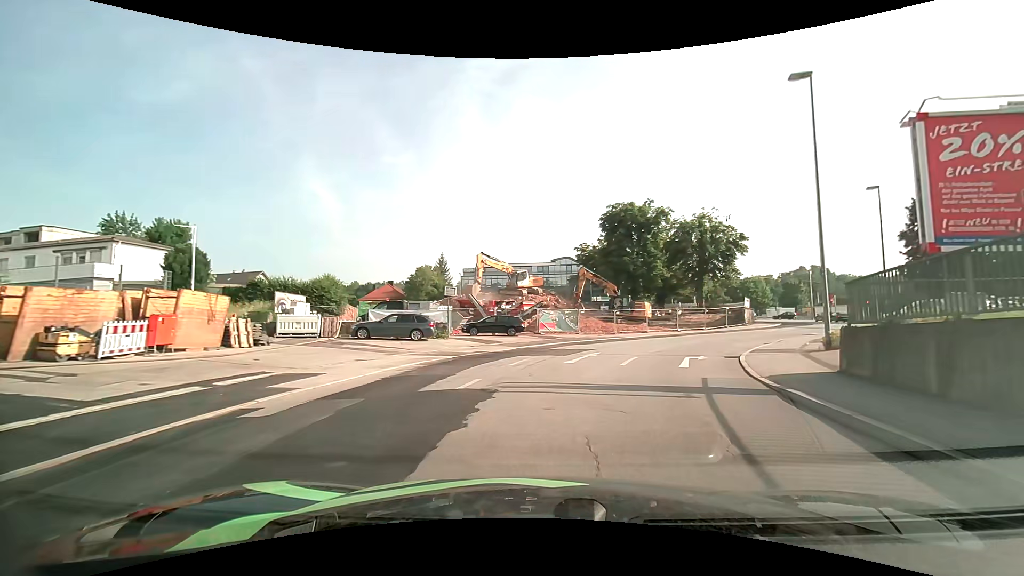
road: tertiary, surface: asphalt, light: Day
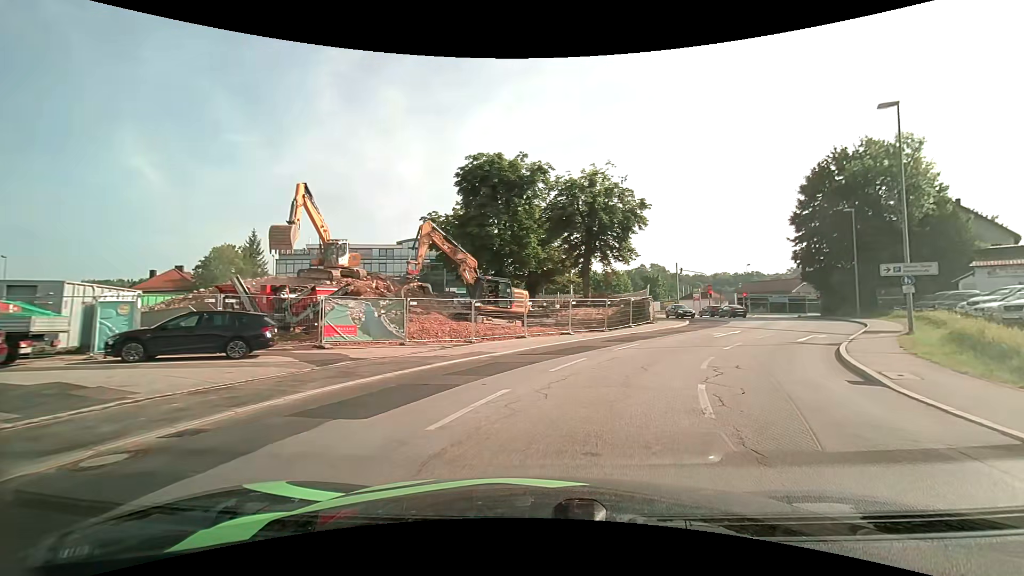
(+2.3, +19.0) m; +16°
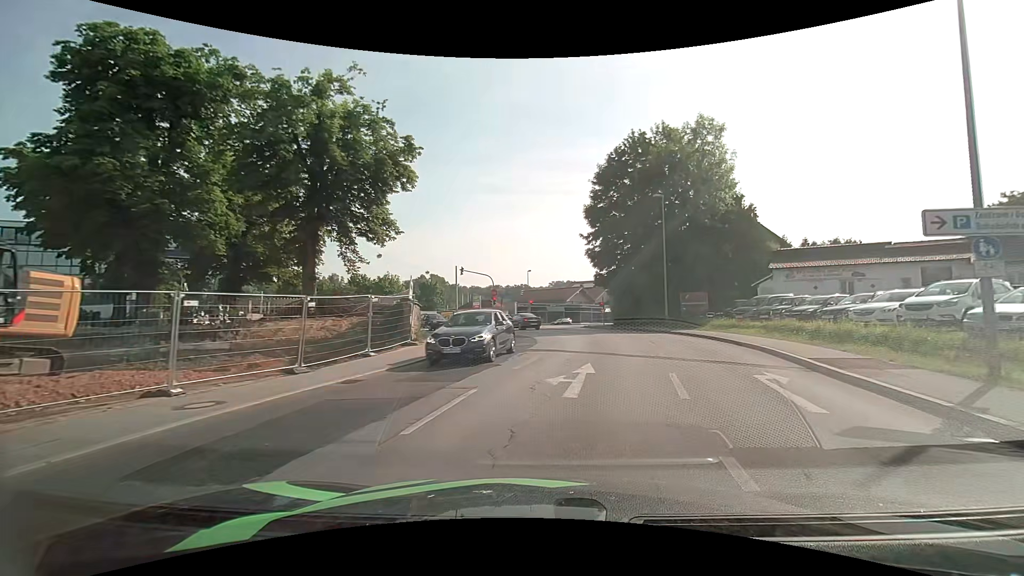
(+3.8, +16.9) m; +25°
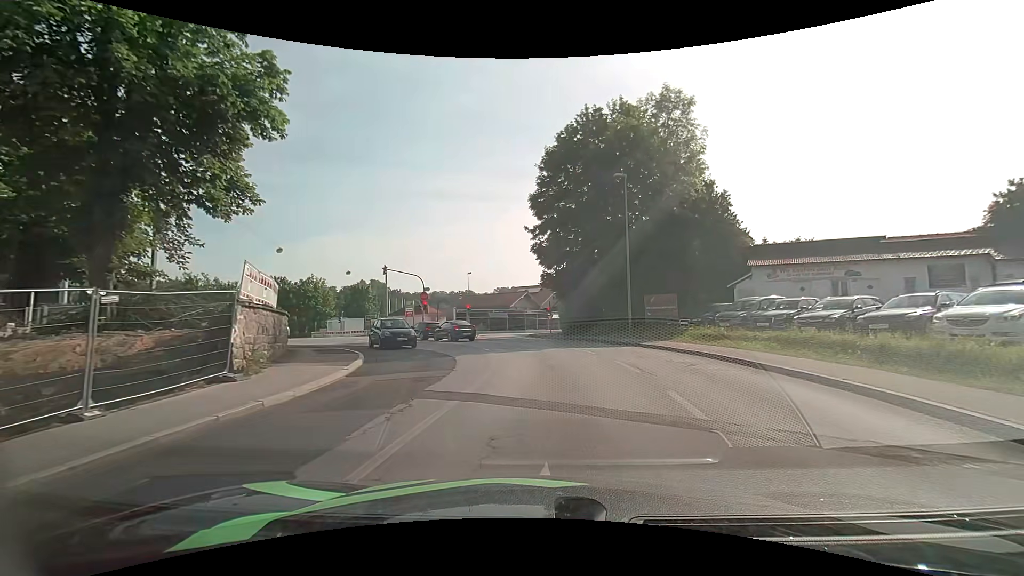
(+0.6, +7.9) m; +7°
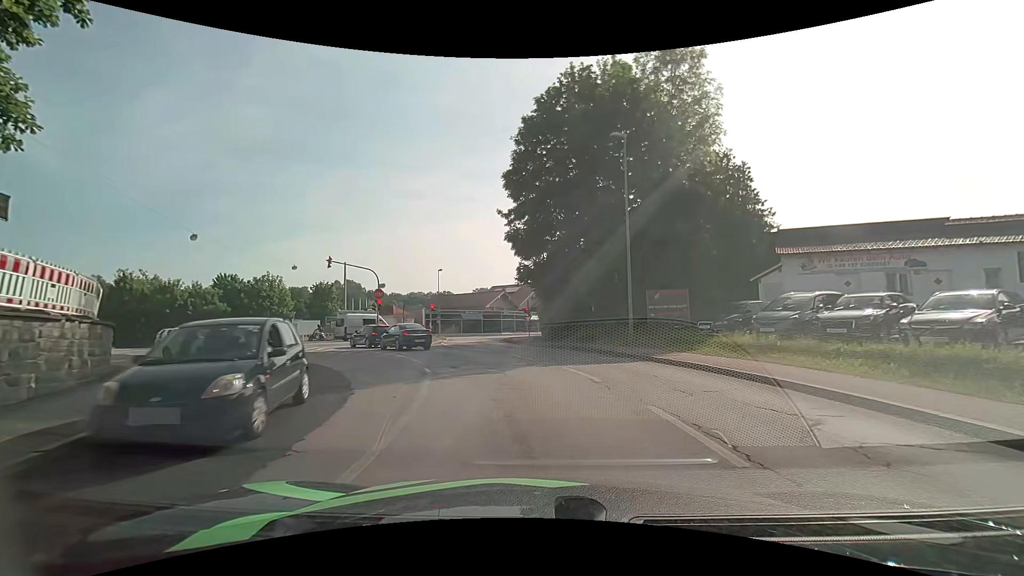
(+0.2, +7.2) m; +3°
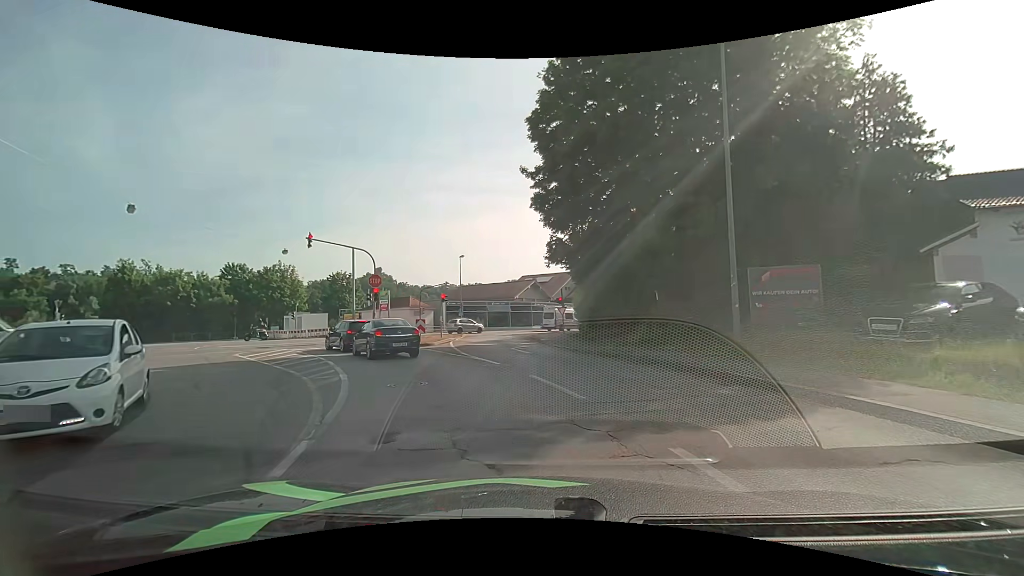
(-0.1, +8.5) m; -4°
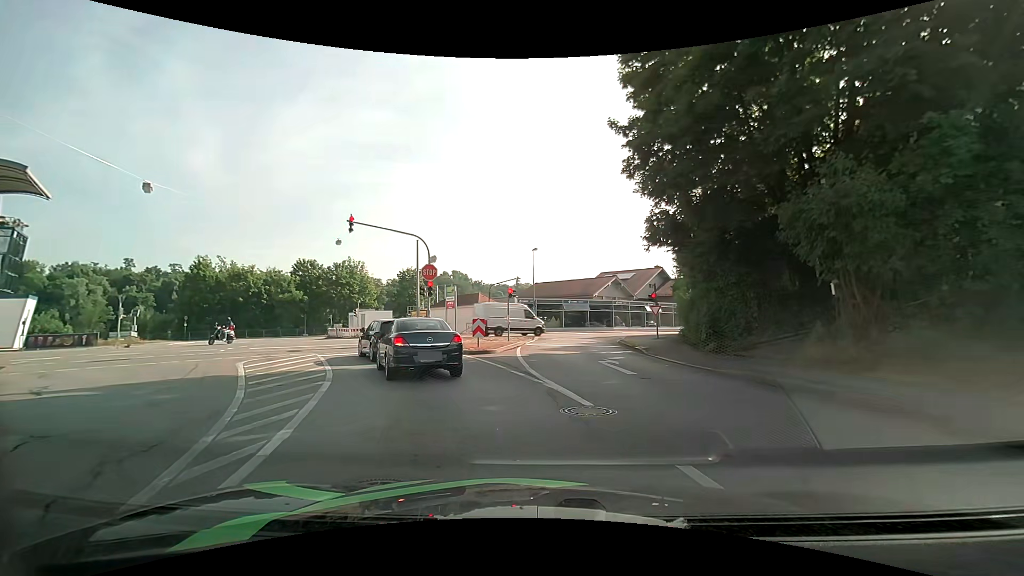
(-0.4, +6.1) m; -9°
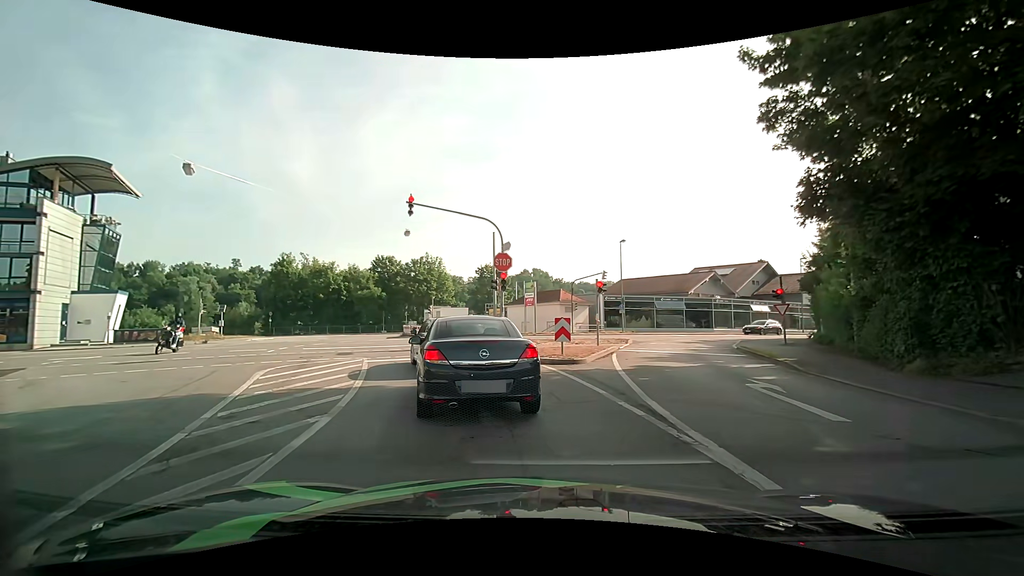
(-0.3, +4.5) m; -8°
(-1, +10) (-5, +19) (-10, +28) (-18, +33) (-28, +32) (-37, +27) (-46, +22) (-55, +18) (-63, +13) (-72, +8) m
